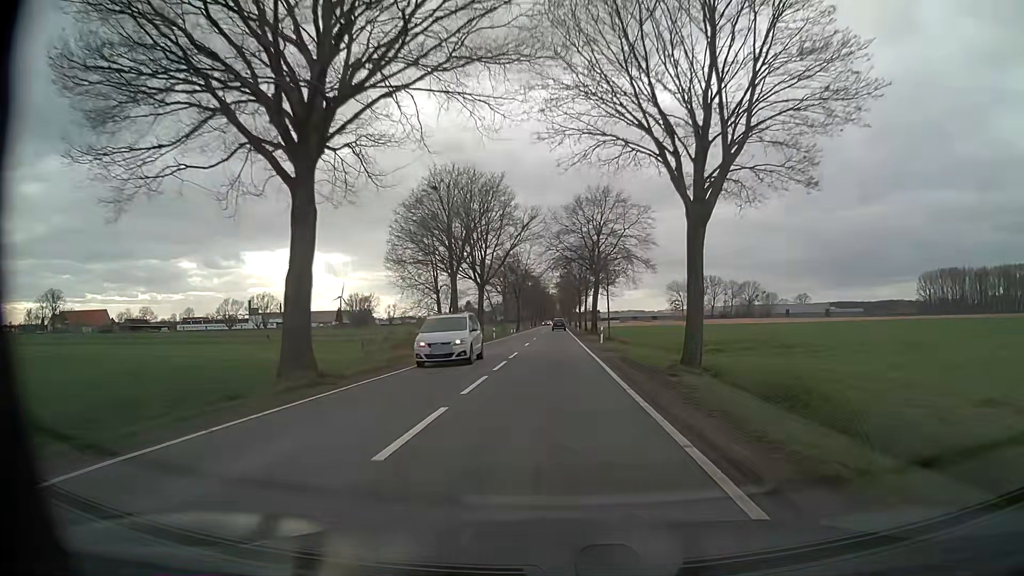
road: tertiary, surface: asphalt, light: Day
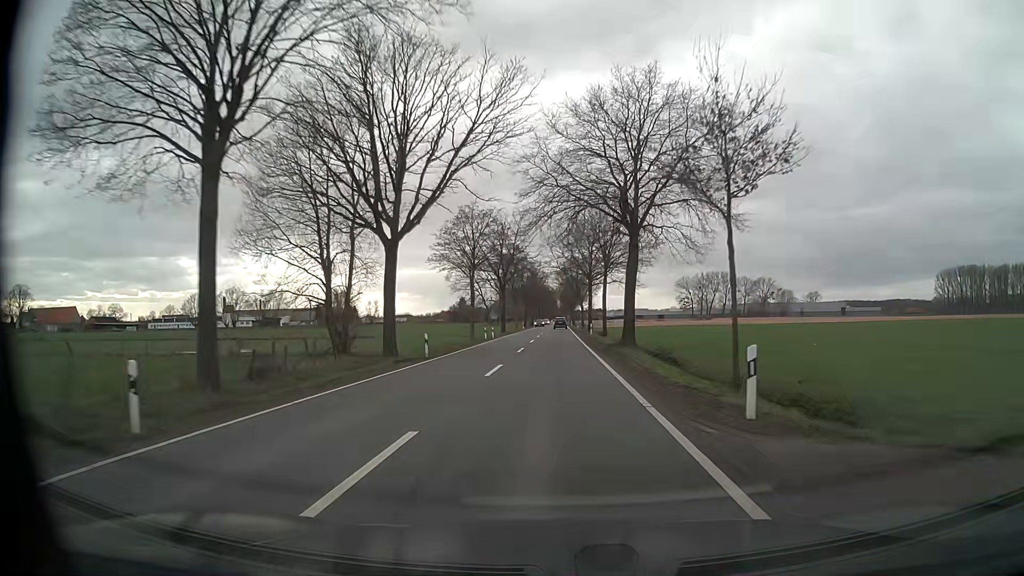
(0.0, +32.5) m; 0°
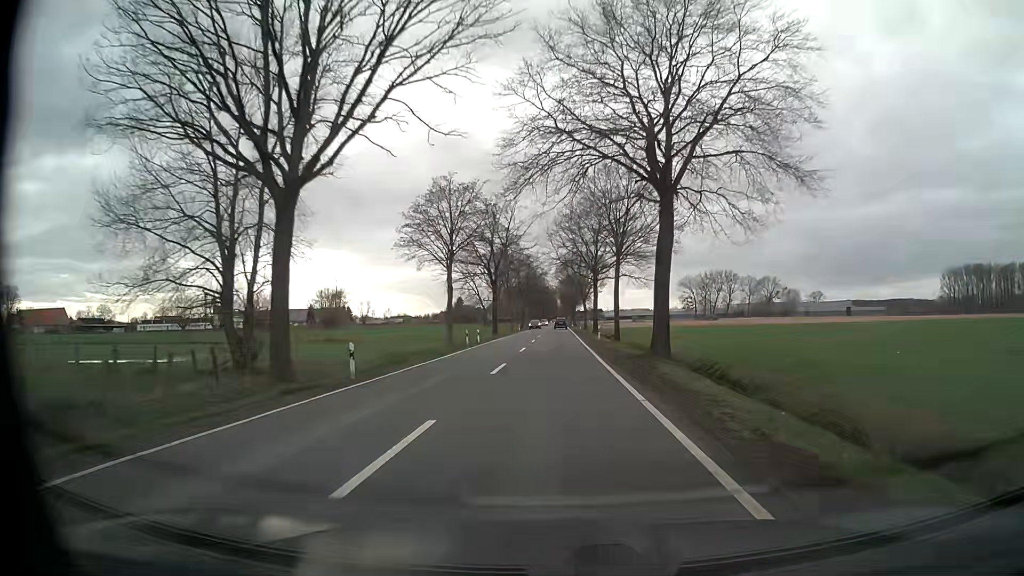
(0.0, +11.0) m; 0°
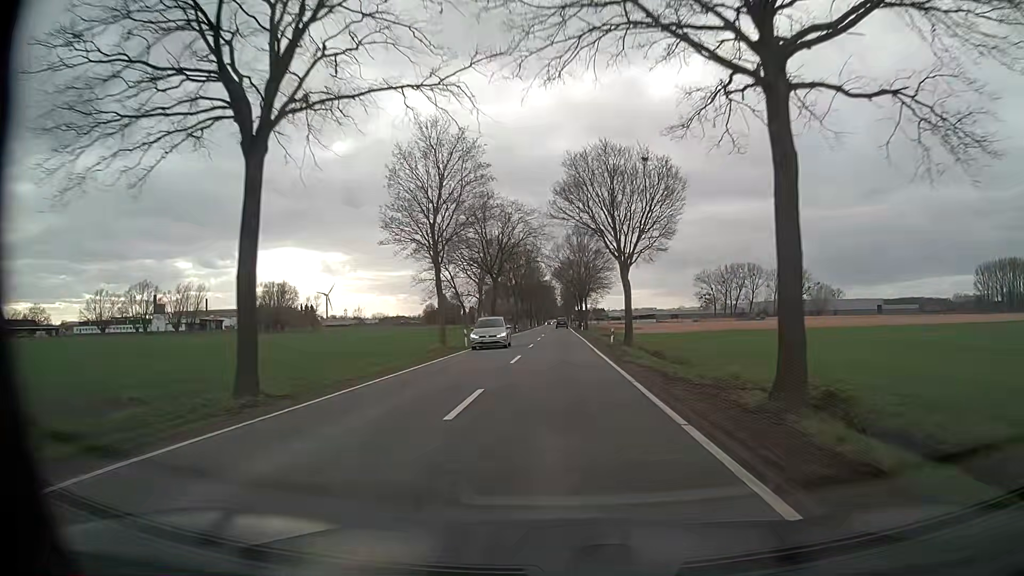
(0.0, +56.3) m; 0°
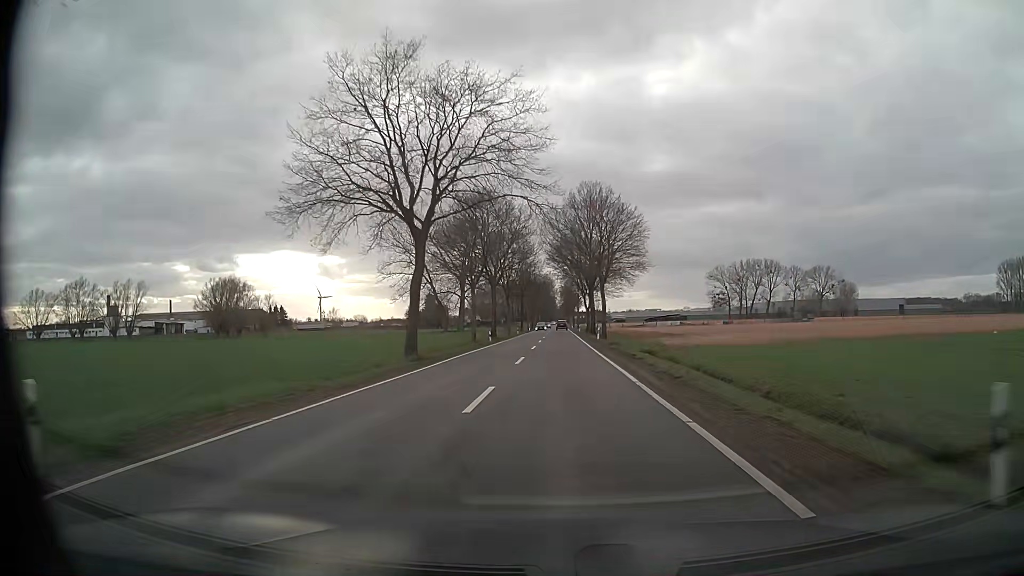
(+0.1, +35.4) m; 0°
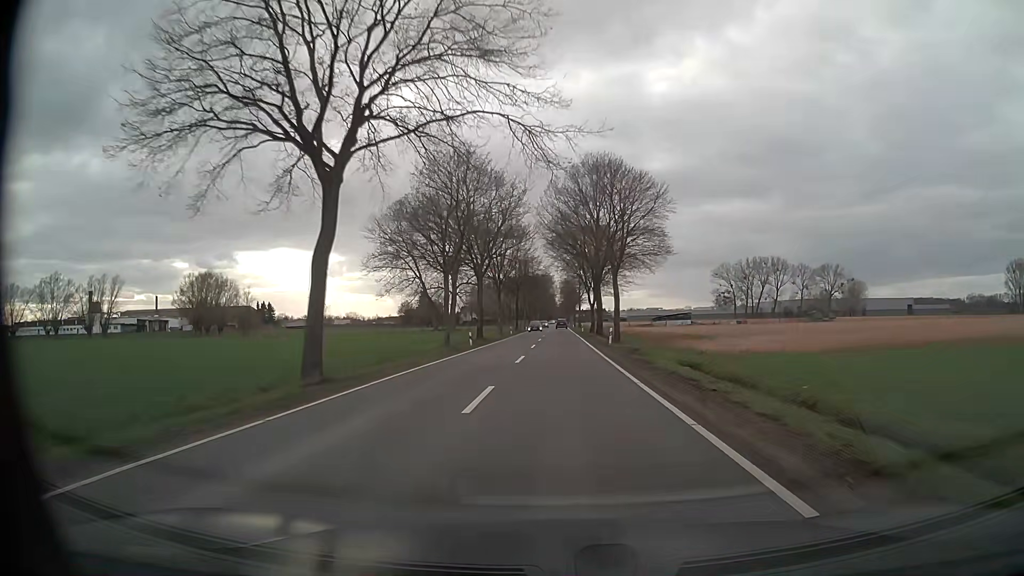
(0.0, +12.2) m; 0°
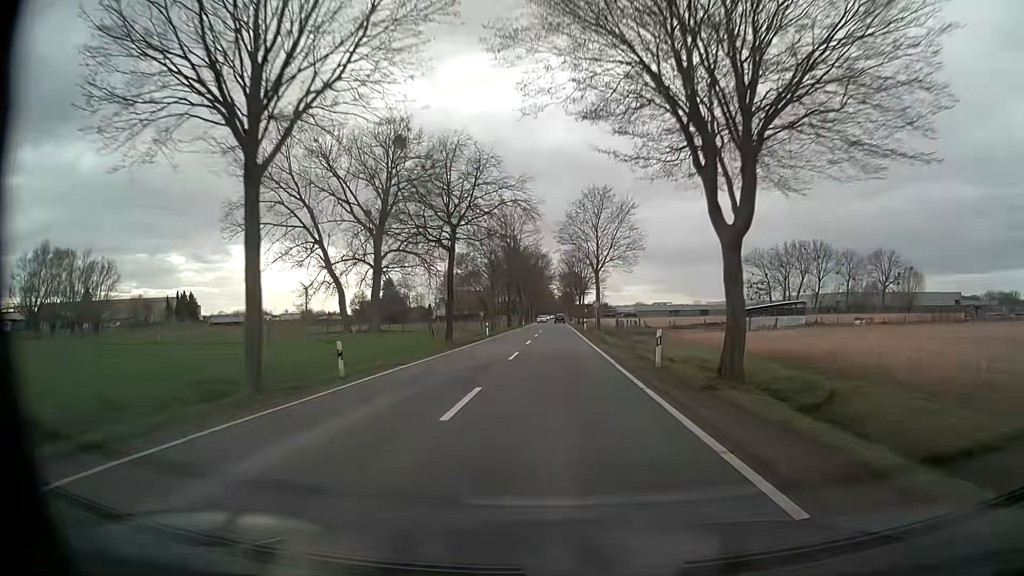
(+0.2, +61.3) m; 0°
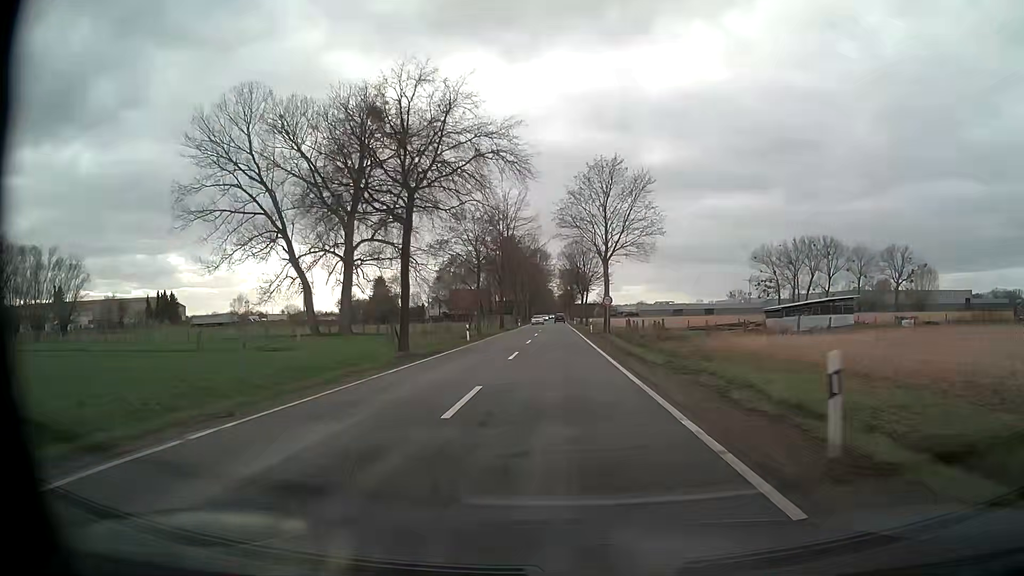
(0.0, +11.8) m; 0°
(0, +10) (0, +20) (0, +30) (0, +40) (0, +50) (0, +60) (0, +70) (0, +80) (0, +90) (0, +100) m
